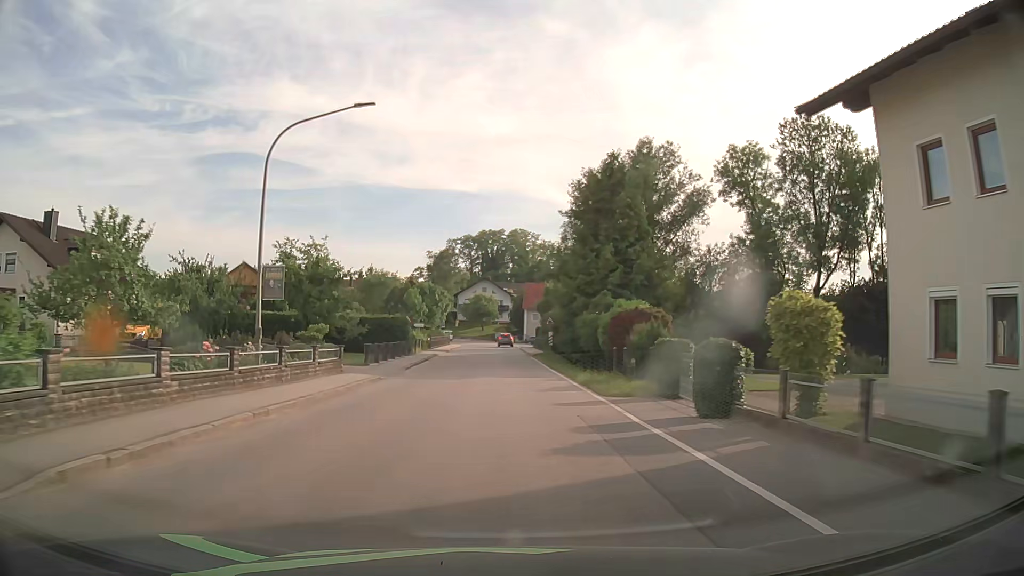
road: secondary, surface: asphalt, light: Day
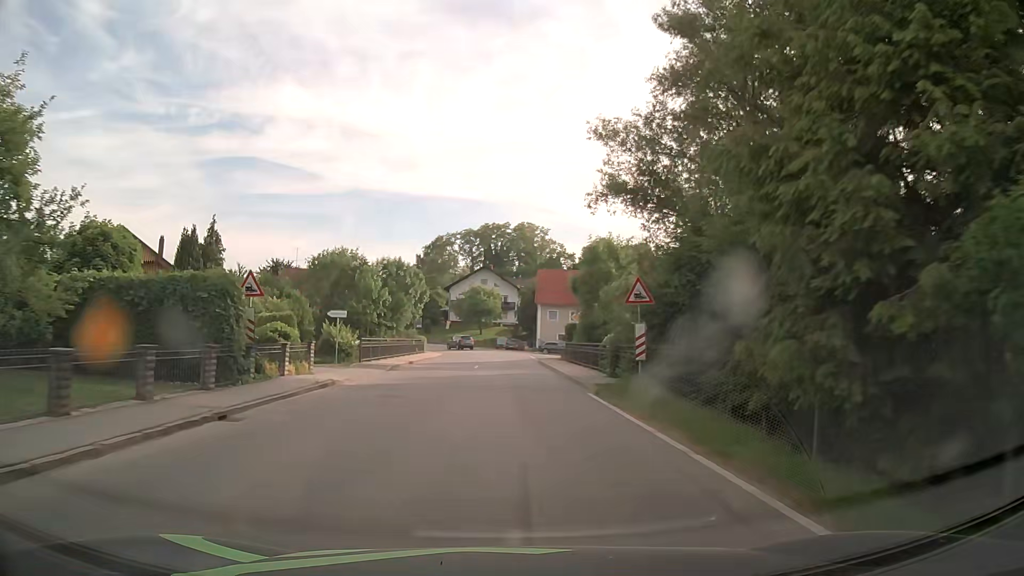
(-0.2, +31.9) m; 0°
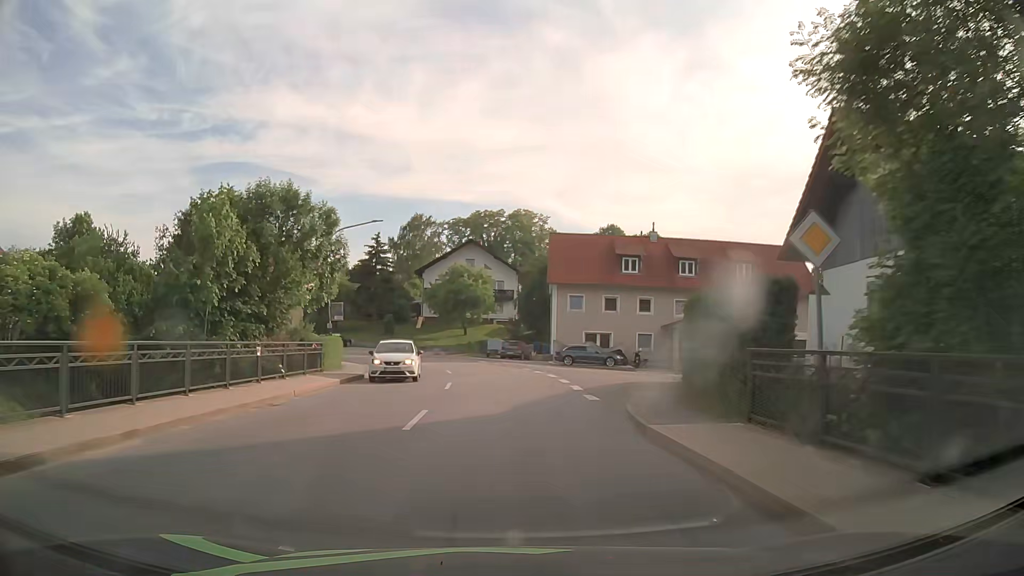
(-0.1, +30.7) m; +1°
(0, +10) (0, +20) (-1, +30) (-4, +40) (-8, +49) (-15, +56) (-23, +62) (-31, +67) (-40, +71) (-49, +77) m
